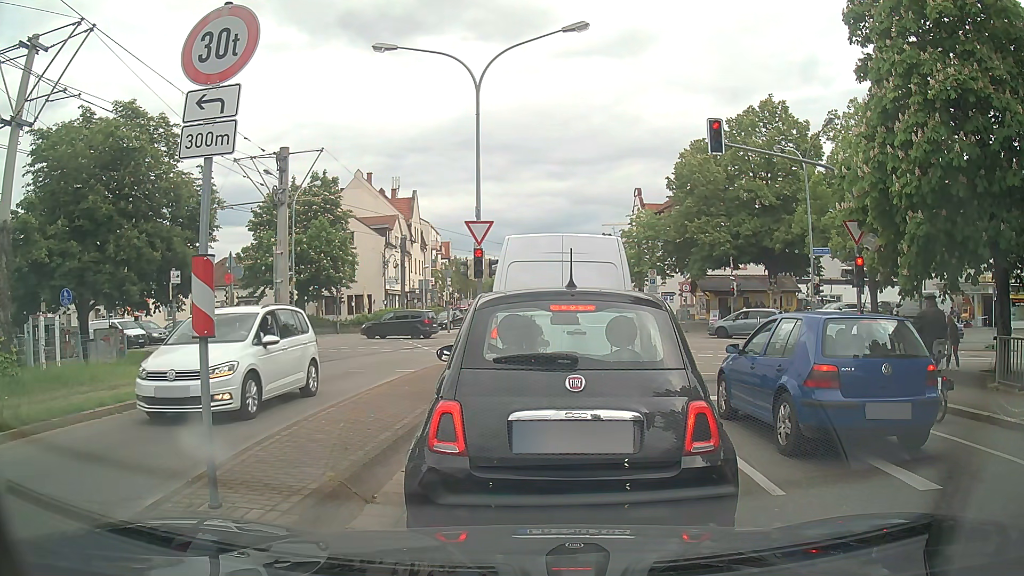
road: tertiary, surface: asphalt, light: Day
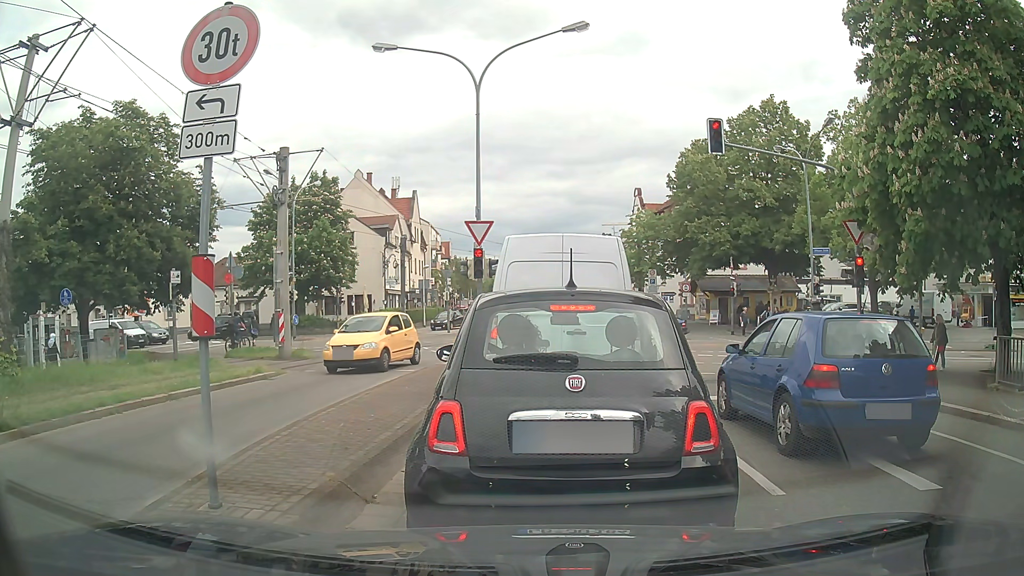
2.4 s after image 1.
(0.0, 0.0) m; 0°
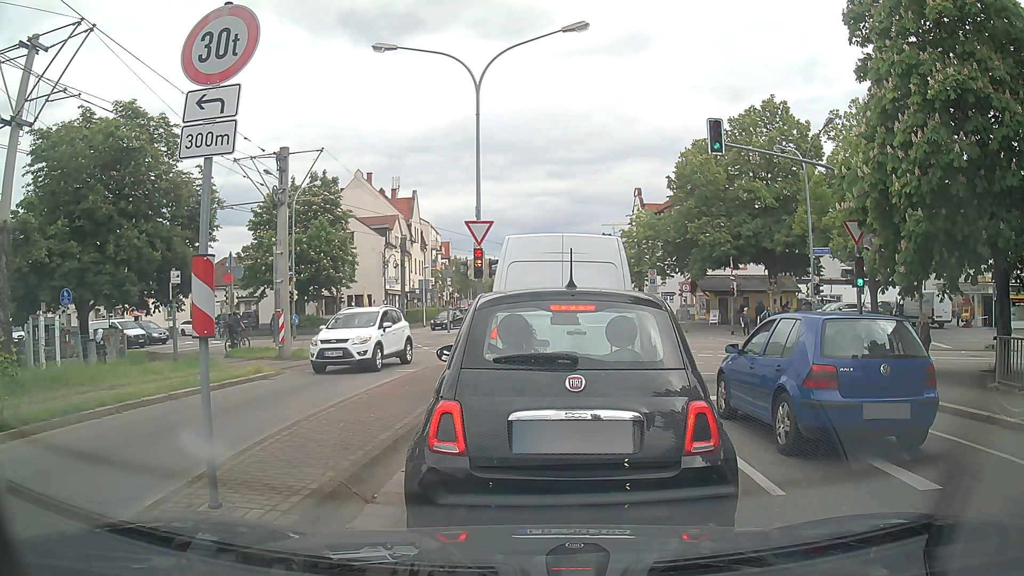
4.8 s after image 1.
(0.0, 0.0) m; 0°
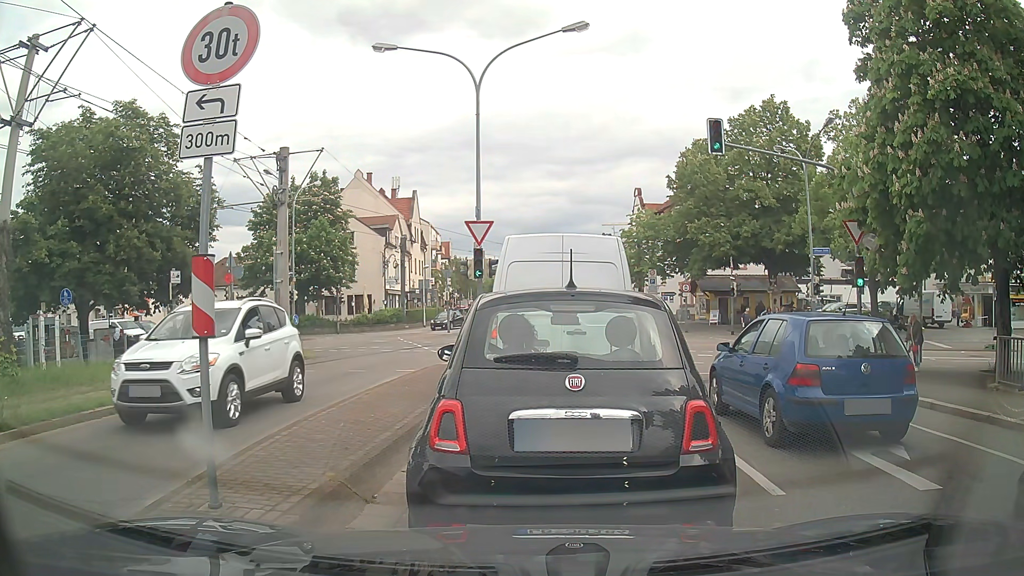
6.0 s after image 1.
(0.0, 0.0) m; 0°
